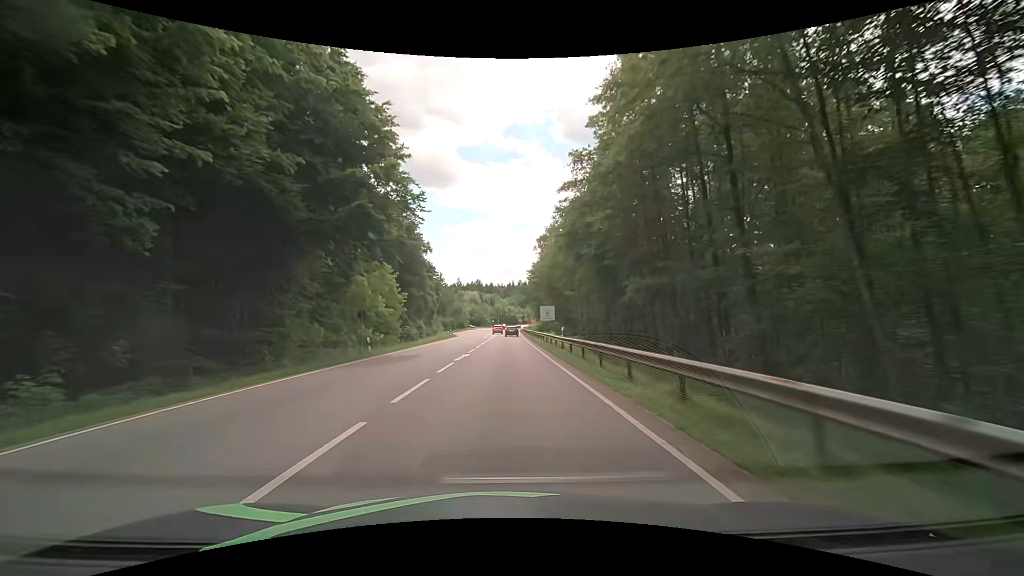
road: secondary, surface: asphalt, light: Day
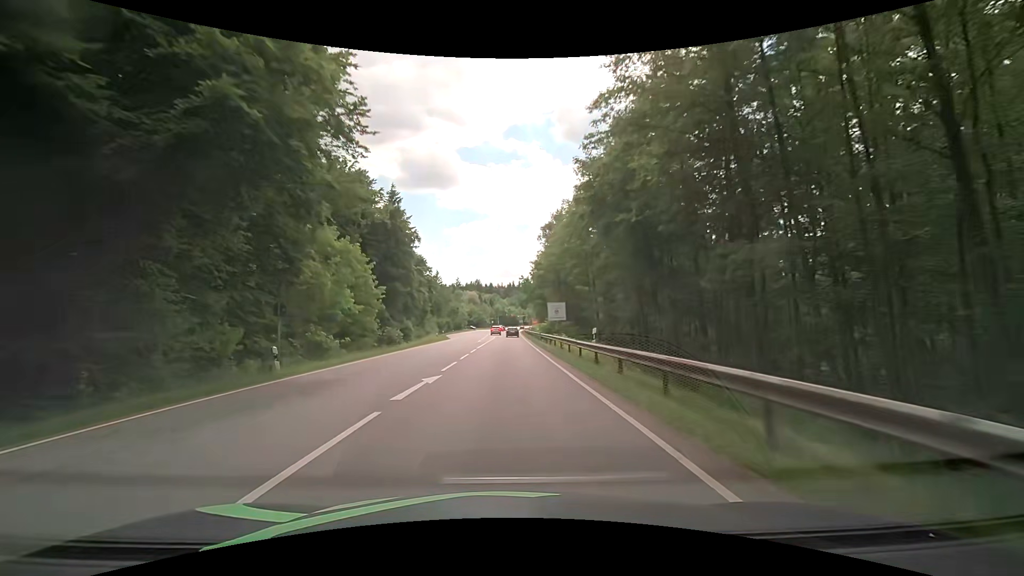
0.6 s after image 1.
(0.0, +11.1) m; 0°
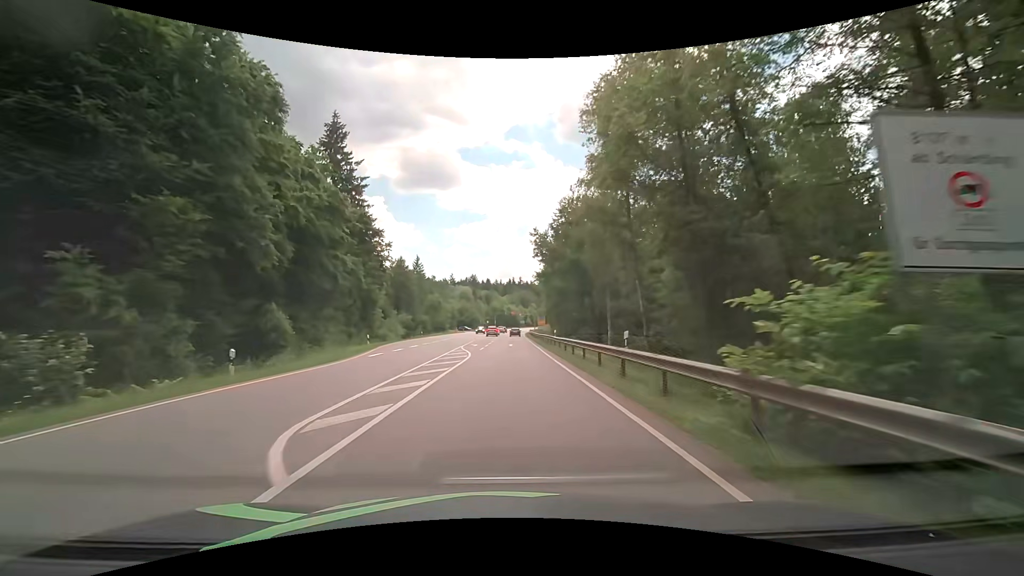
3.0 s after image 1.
(-0.1, +43.6) m; 0°
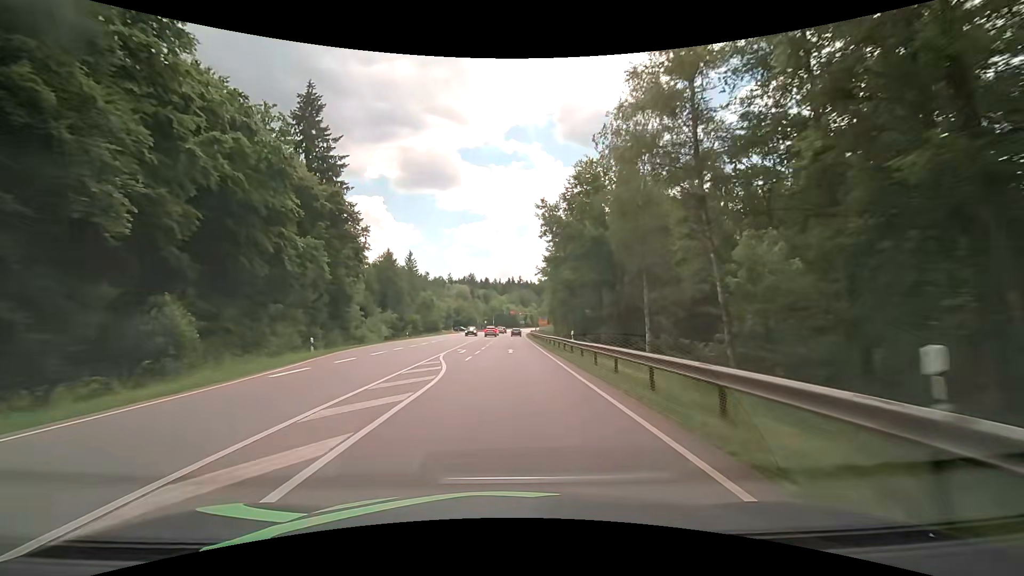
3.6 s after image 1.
(+0.1, +10.8) m; 0°
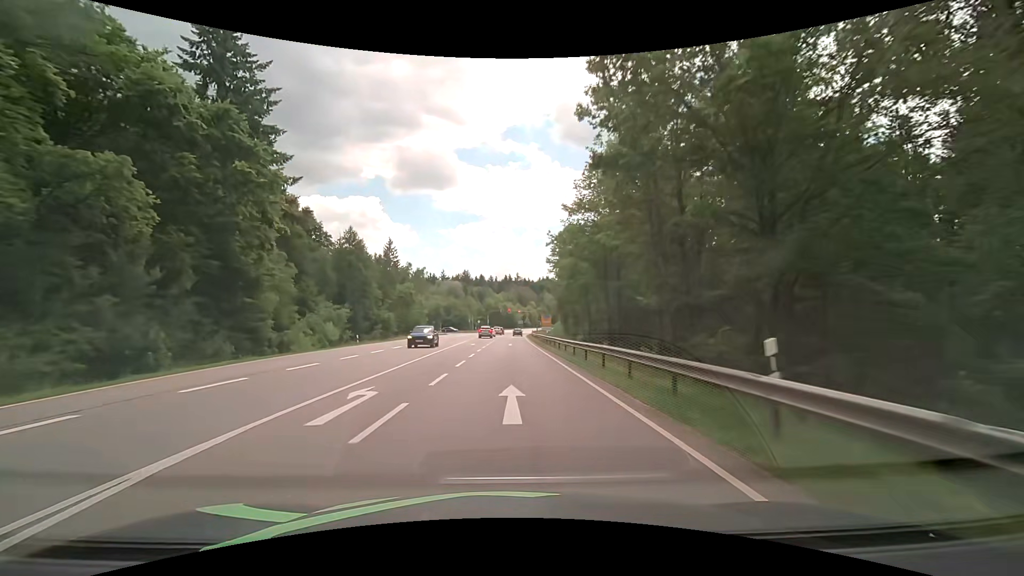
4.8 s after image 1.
(+0.1, +21.6) m; 0°
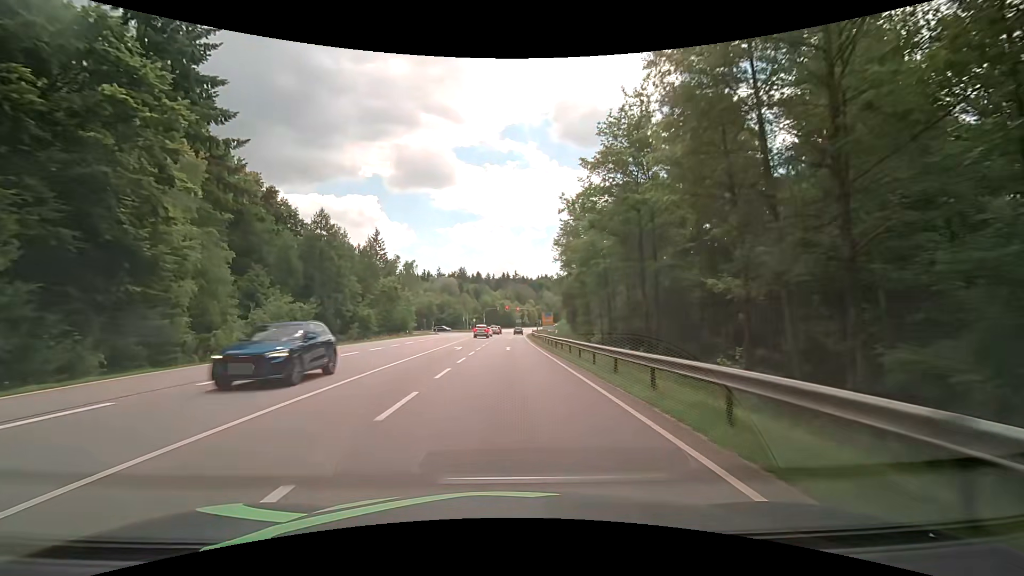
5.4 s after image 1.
(0.0, +10.7) m; 0°
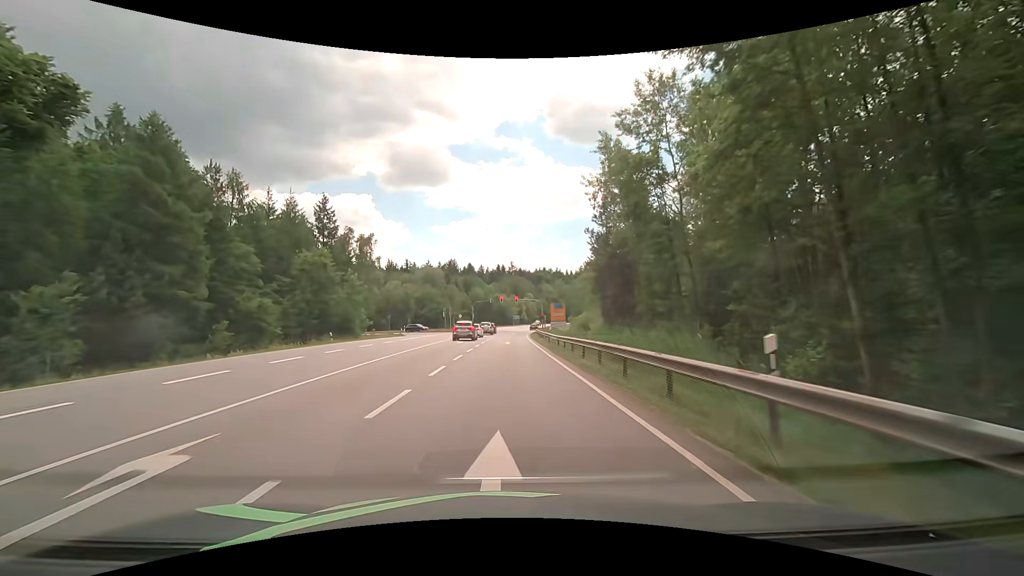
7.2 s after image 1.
(+0.3, +29.5) m; +1°
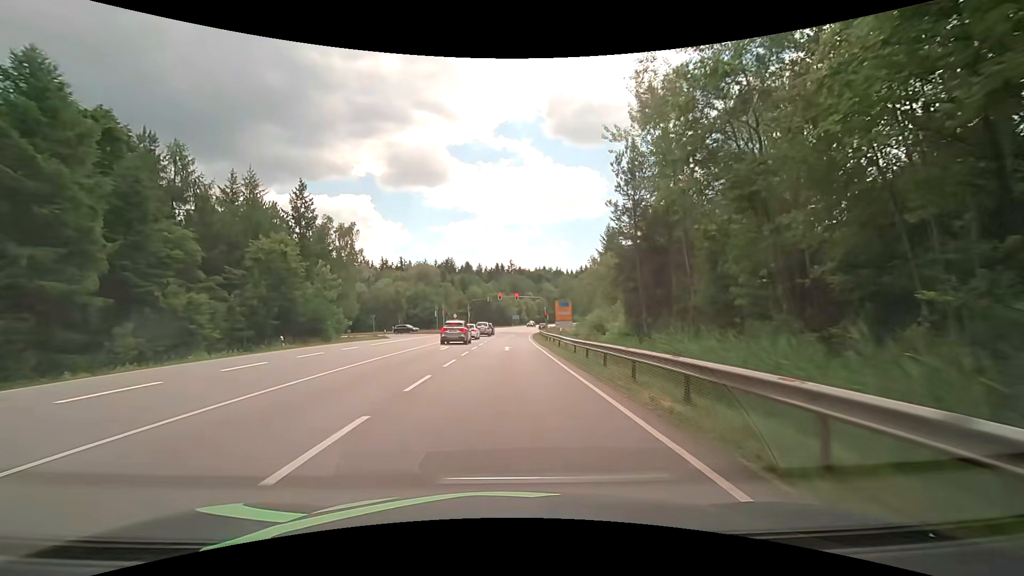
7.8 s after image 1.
(0.0, +8.9) m; 0°
